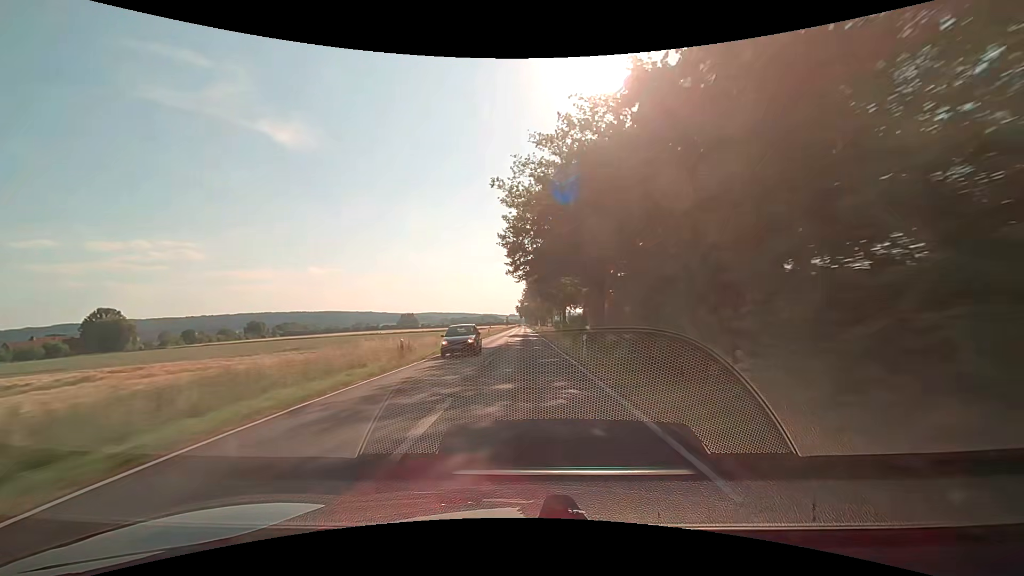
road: secondary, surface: asphalt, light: Day
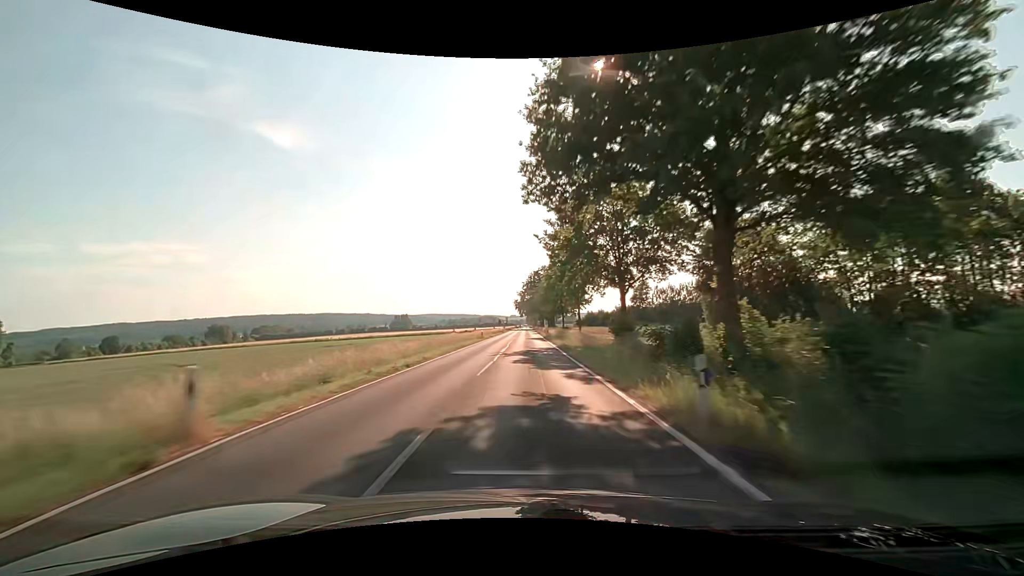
(-0.2, +63.2) m; 0°
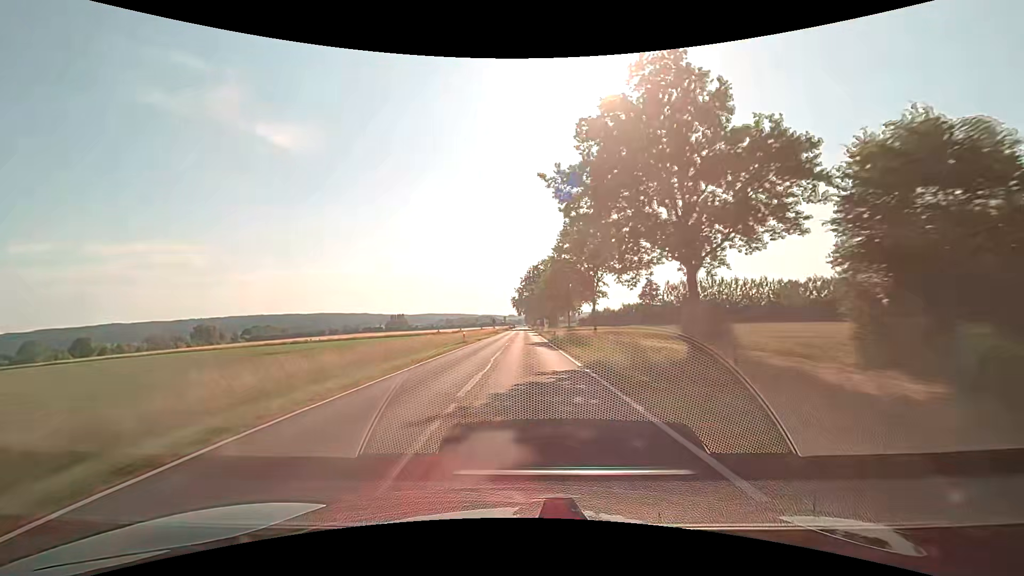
(0.0, +15.8) m; 0°
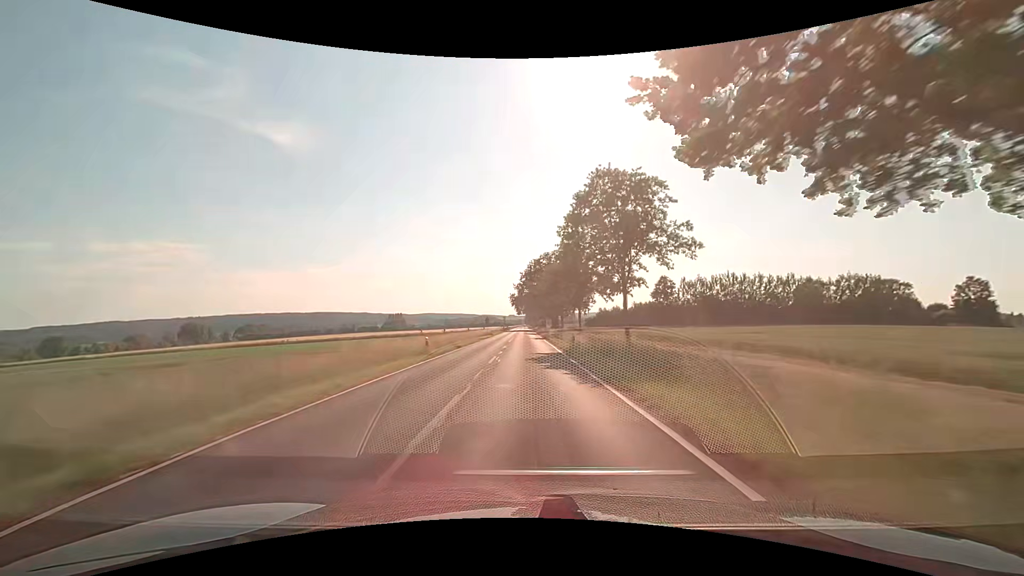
(0.0, +15.8) m; 0°
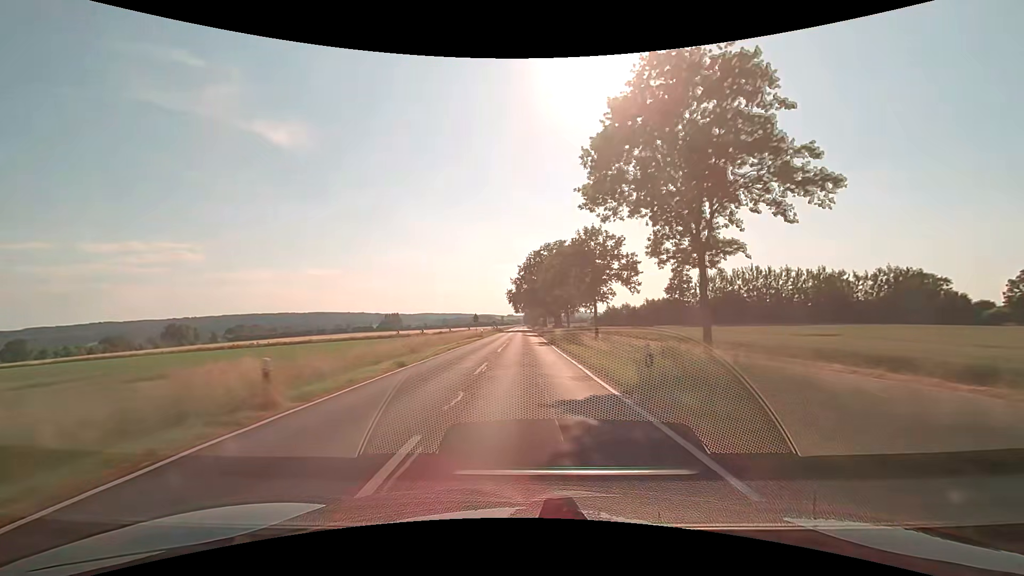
(+0.1, +15.8) m; 0°
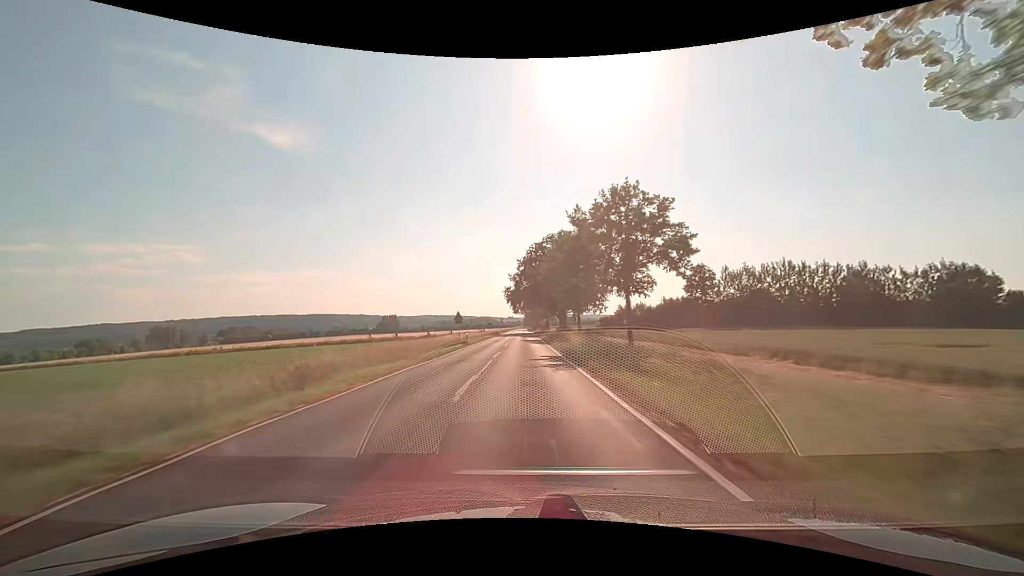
(0.0, +15.8) m; 0°
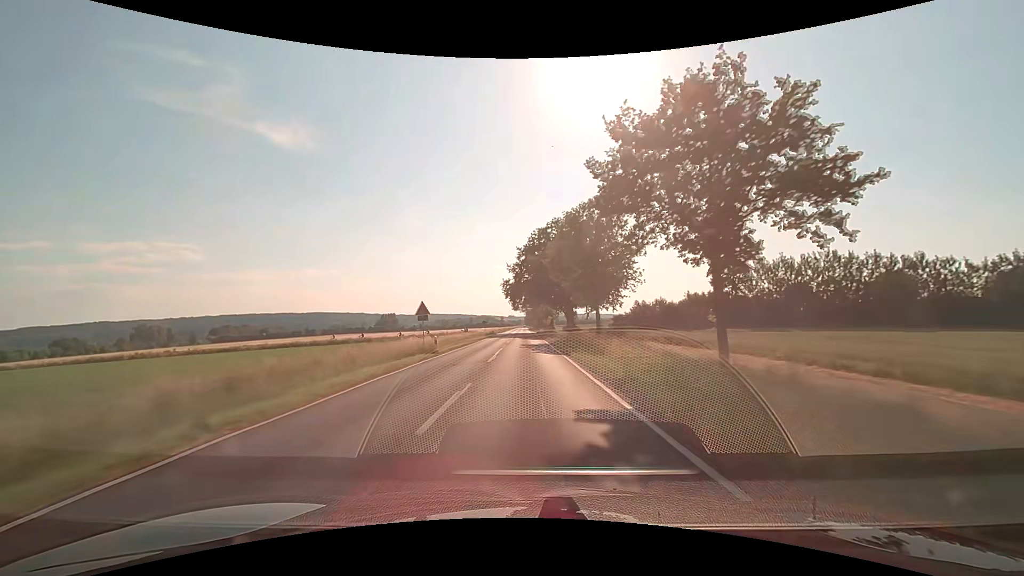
(0.0, +15.8) m; 0°
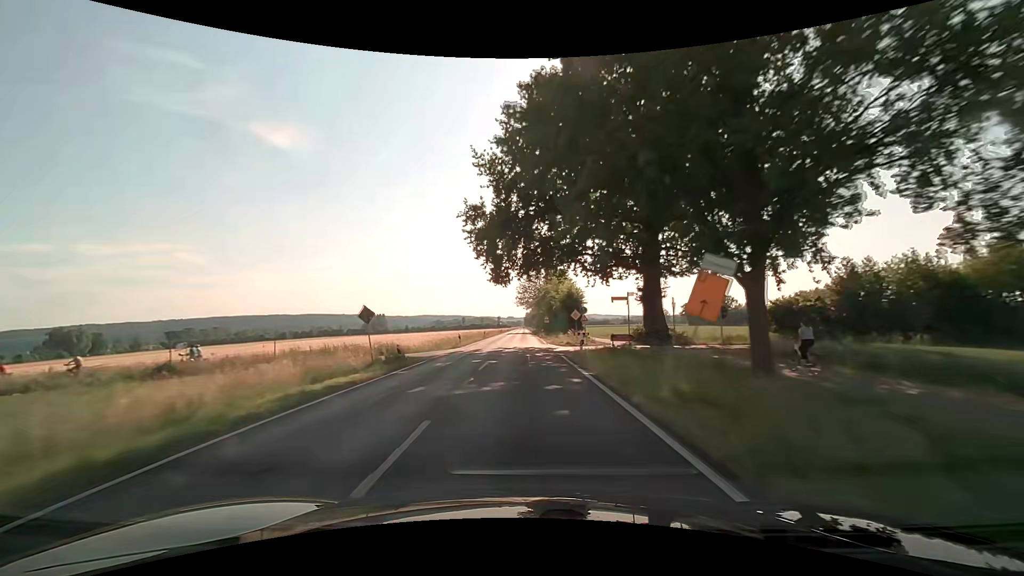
(+0.1, +63.2) m; 0°
(0, +10) (0, +20) (0, +30) (0, +40) (0, +50) (0, +60) (0, +70) (0, +80) (0, +90) (0, +100) m
